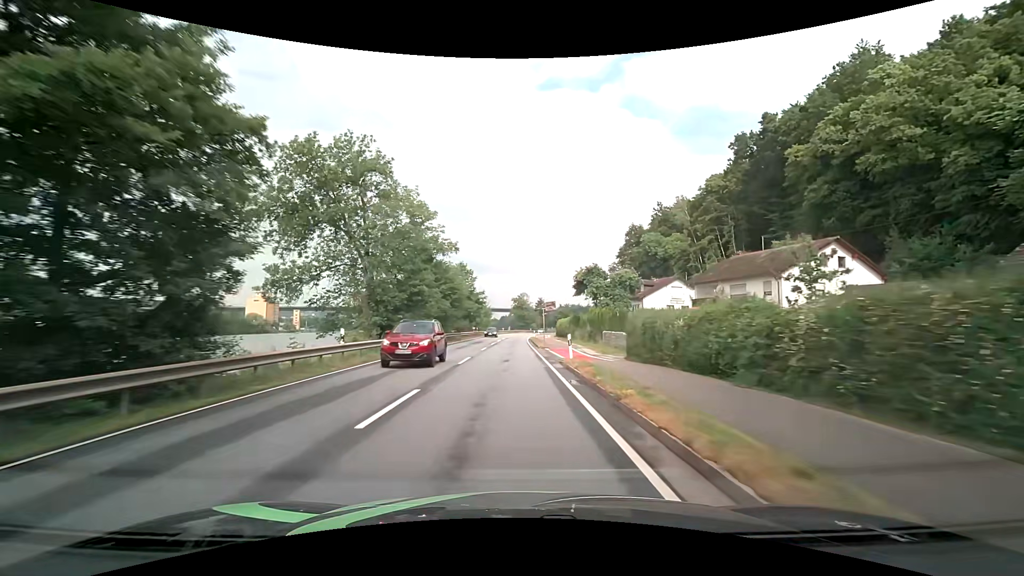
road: primary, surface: asphalt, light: Day
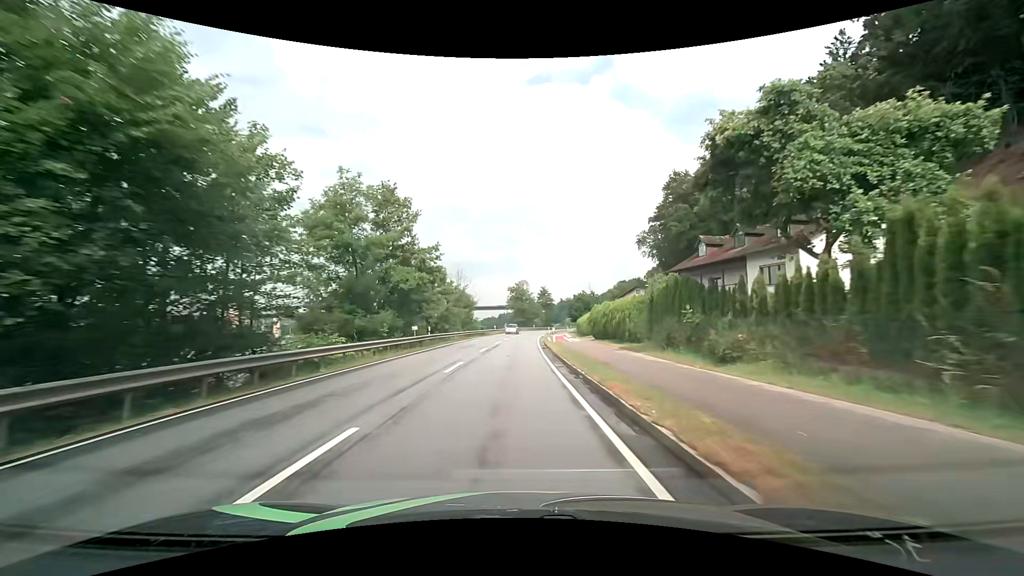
(-0.2, +40.1) m; 0°
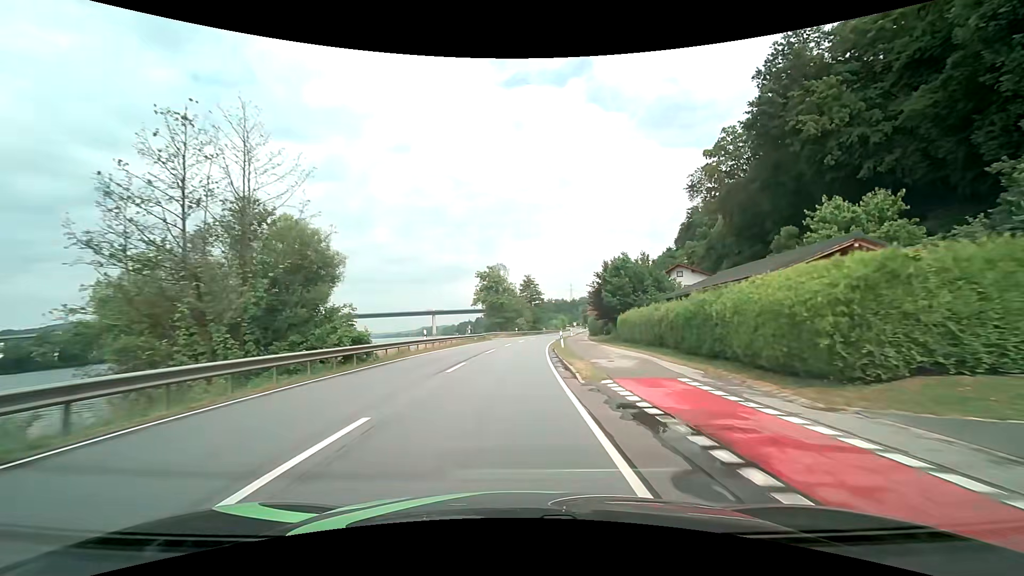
(+0.6, +46.9) m; +2°
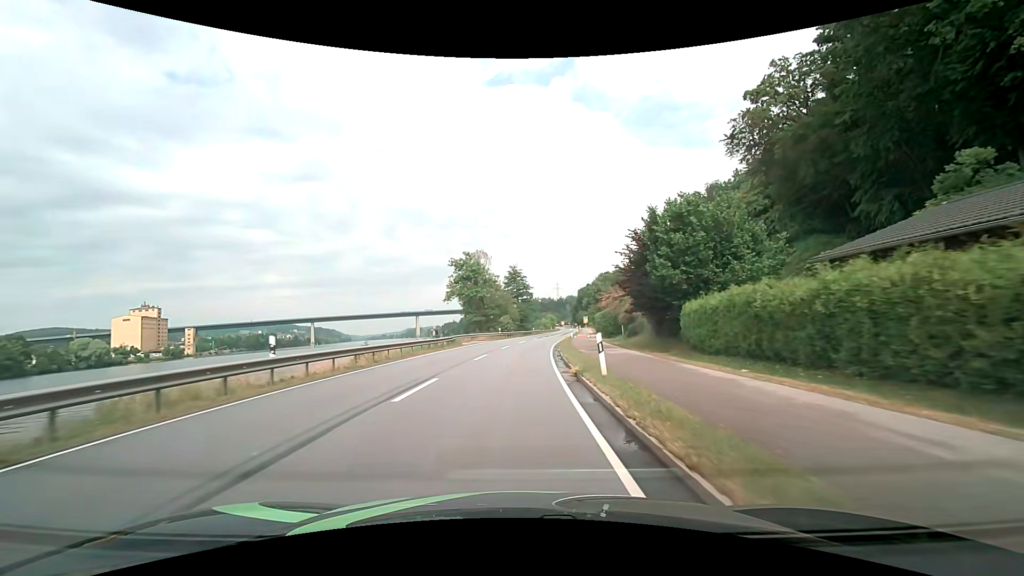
(+0.2, +18.1) m; +2°
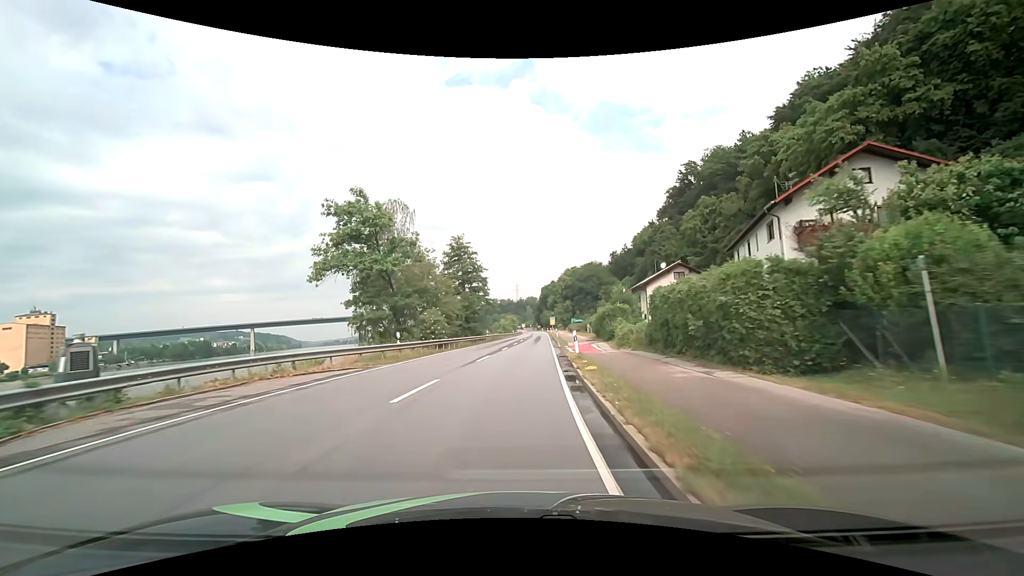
(+1.5, +35.9) m; +5°
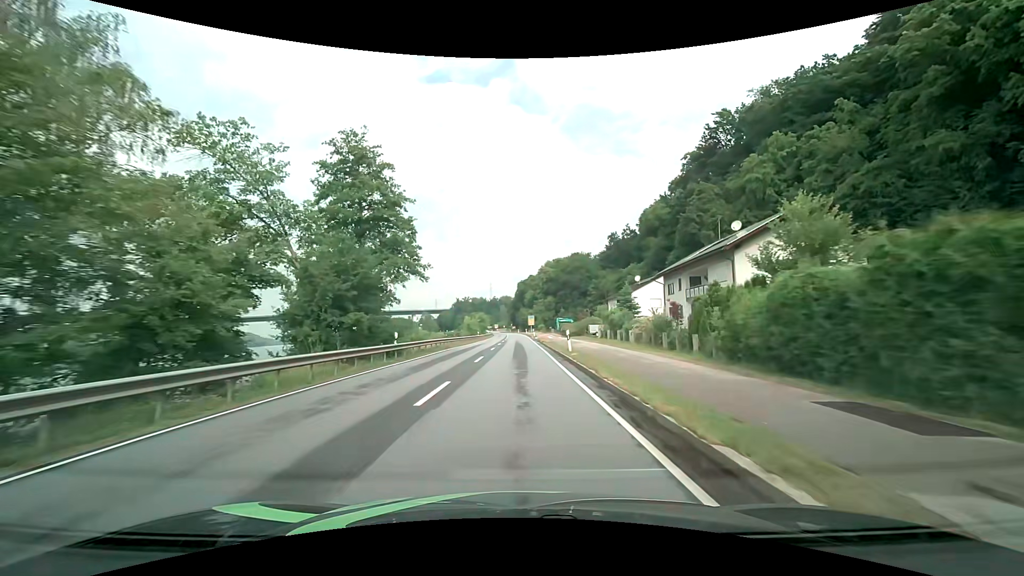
(+0.7, +36.4) m; +3°
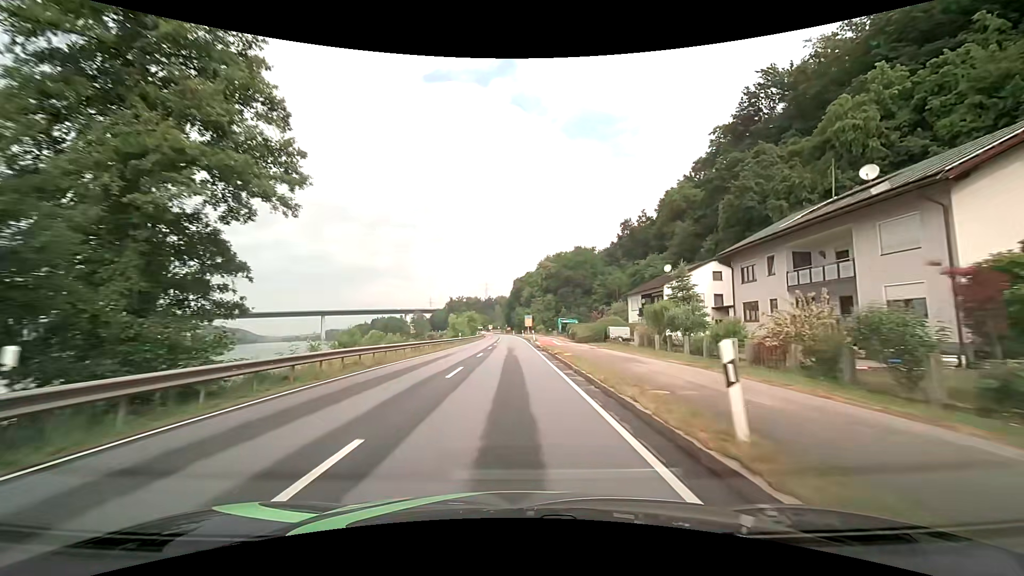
(+0.1, +18.7) m; +1°
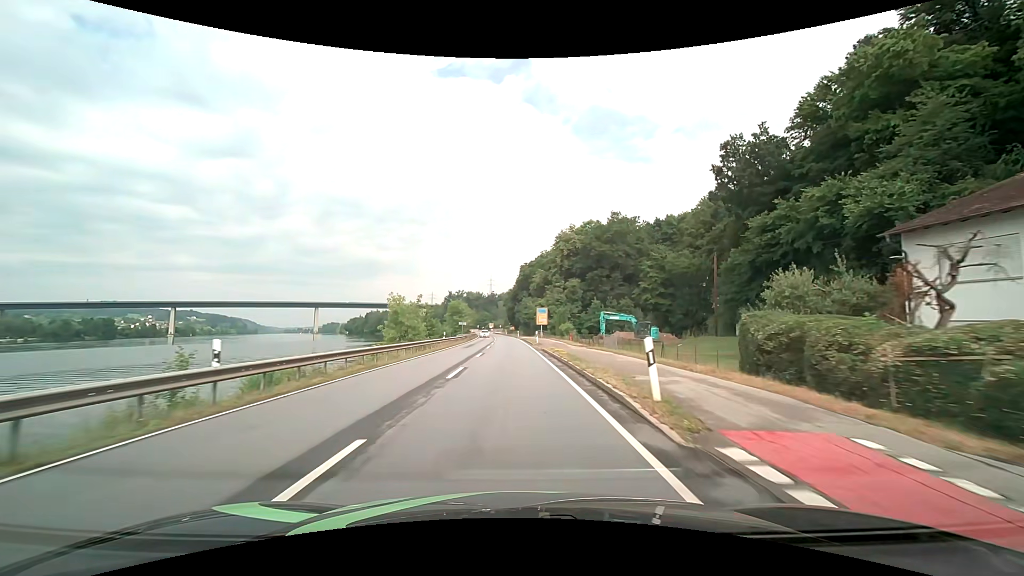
(-0.3, +48.1) m; 0°
(0, +10) (0, +20) (0, +30) (0, +40) (-1, +50) (-1, +60) (-1, +70) (-2, +80) (-2, +90) (-3, +100) m
